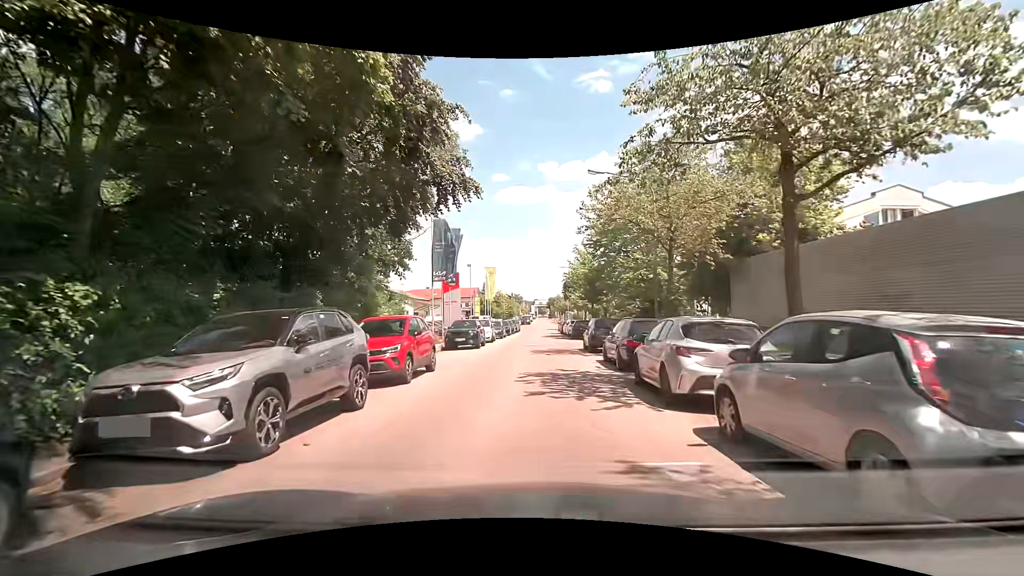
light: Day
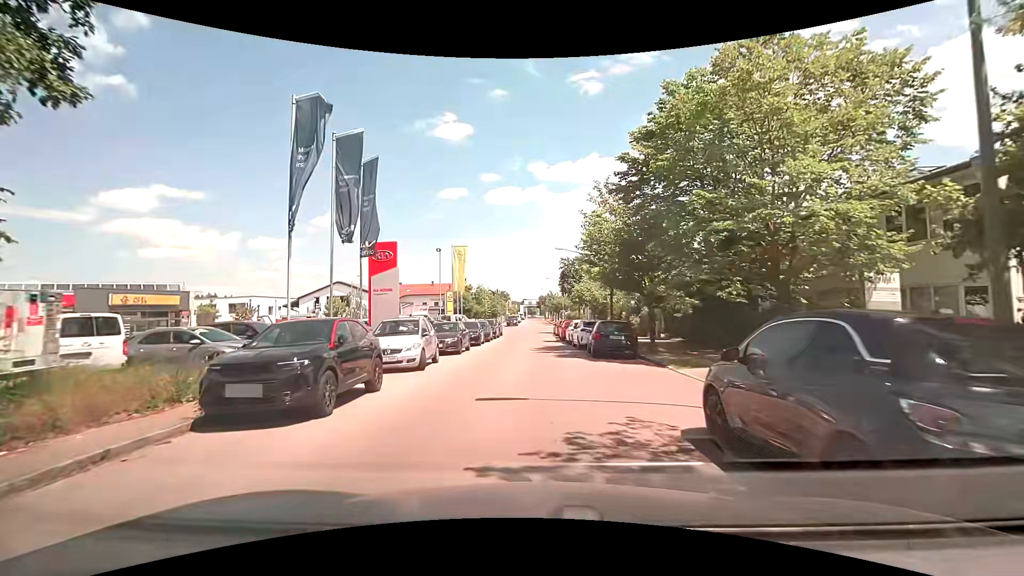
(+0.1, +17.9) m; +1°
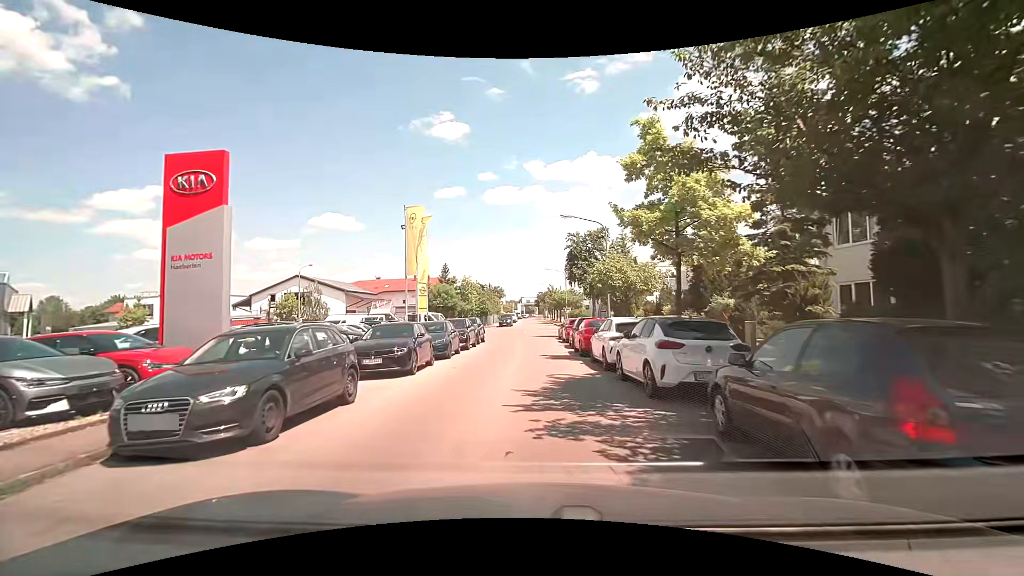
(+0.1, +15.2) m; 0°
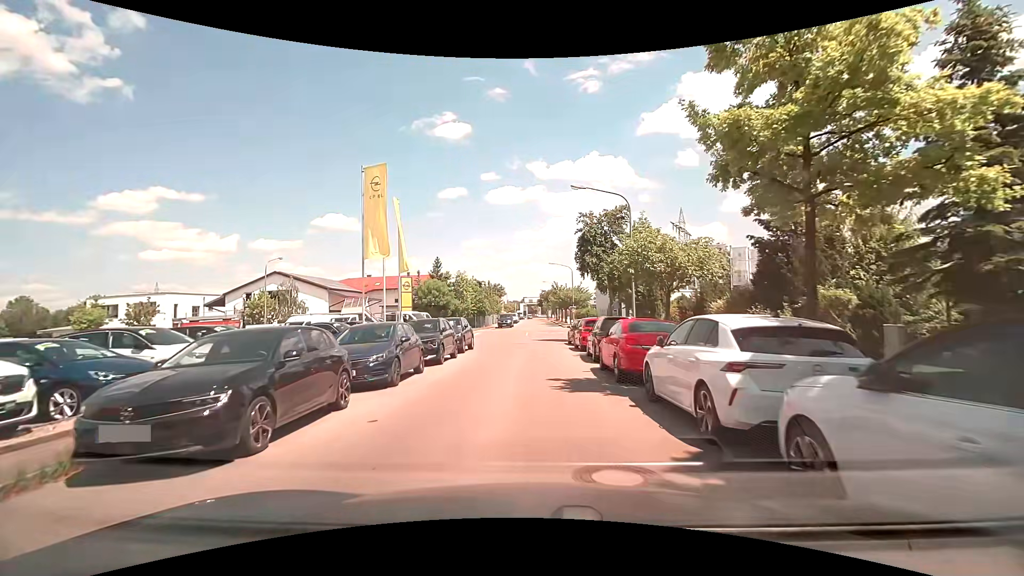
(0.0, +7.7) m; 0°
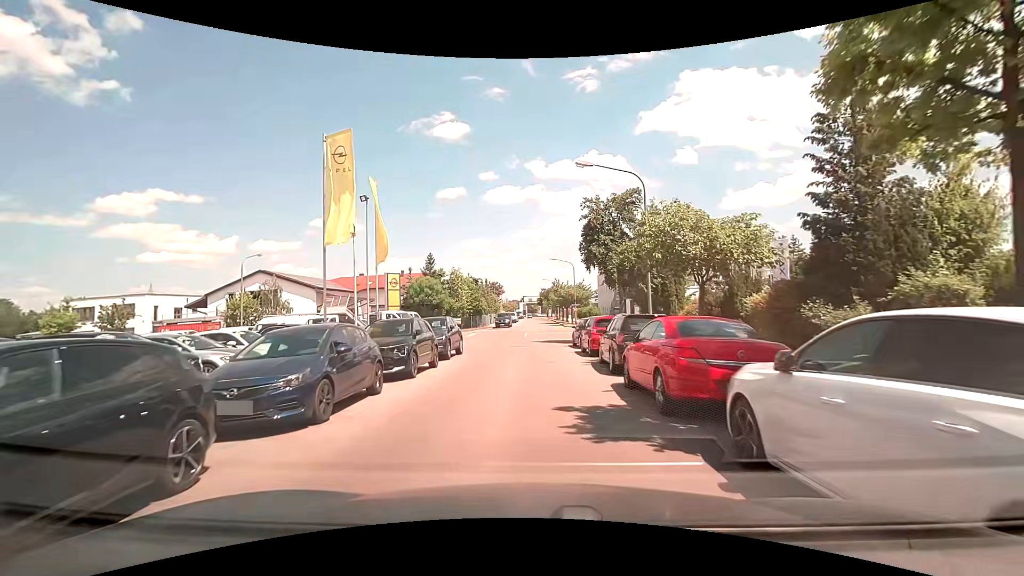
(0.0, +3.8) m; +2°
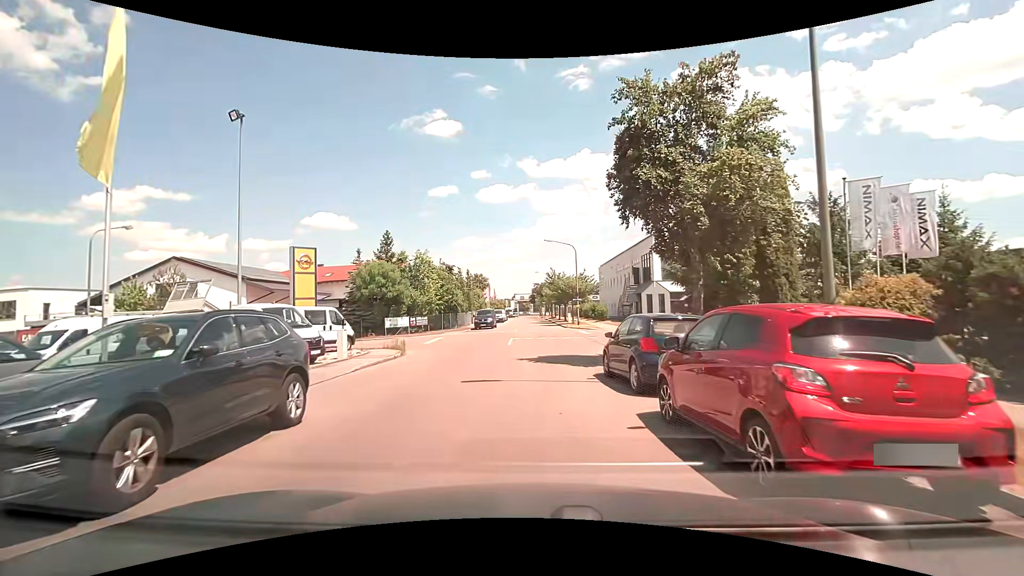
(-0.3, +14.2) m; -1°
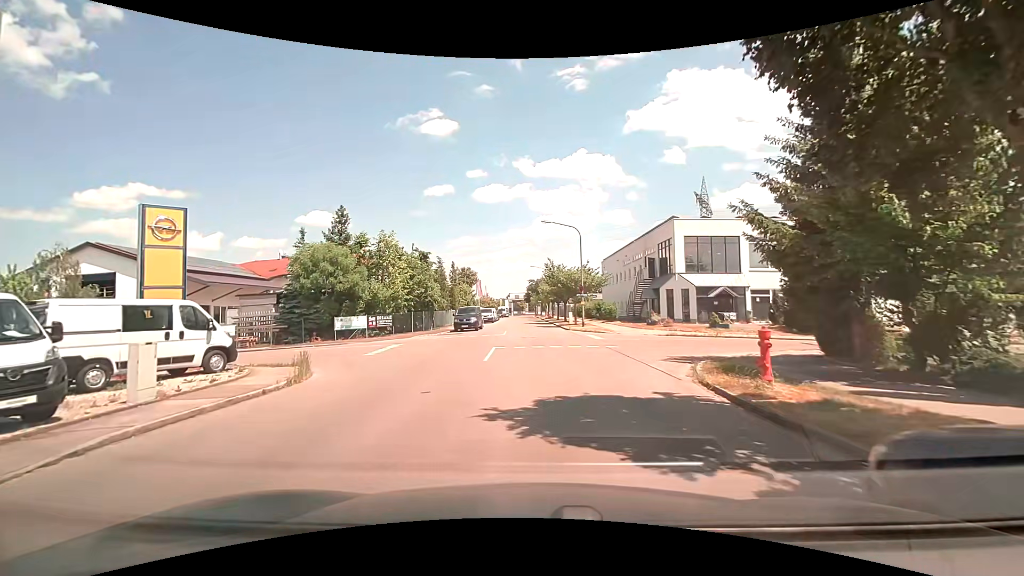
(+0.1, +9.5) m; 0°
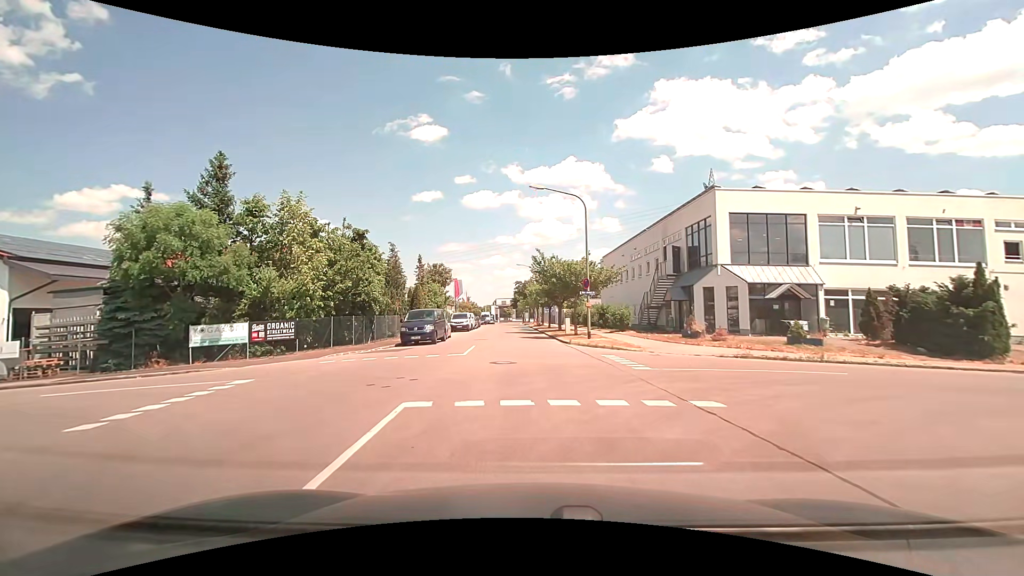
(+0.3, +12.2) m; +3°
(0, +10) (-1, +20) (-1, +30) (-2, +40) (-3, +50) (-3, +60) (-4, +70) (-4, +80) (-5, +90) (-6, +100) m
